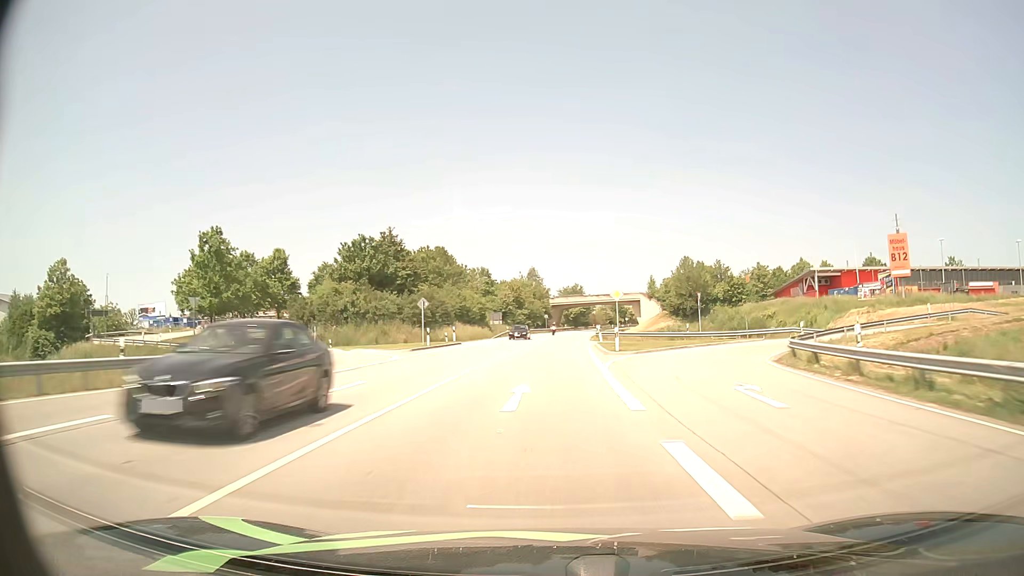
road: primary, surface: asphalt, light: Day
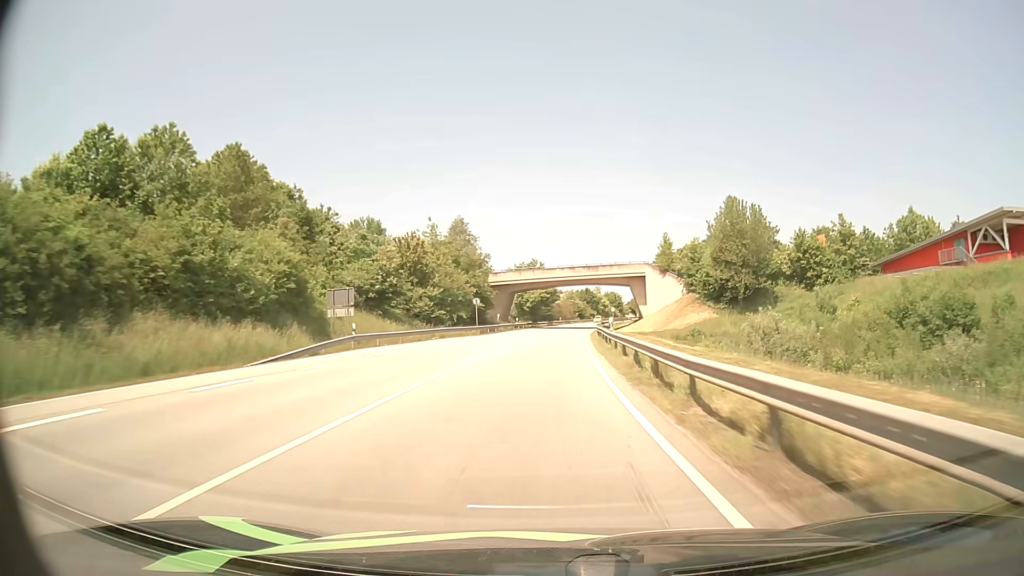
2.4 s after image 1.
(+2.2, +61.3) m; +4°
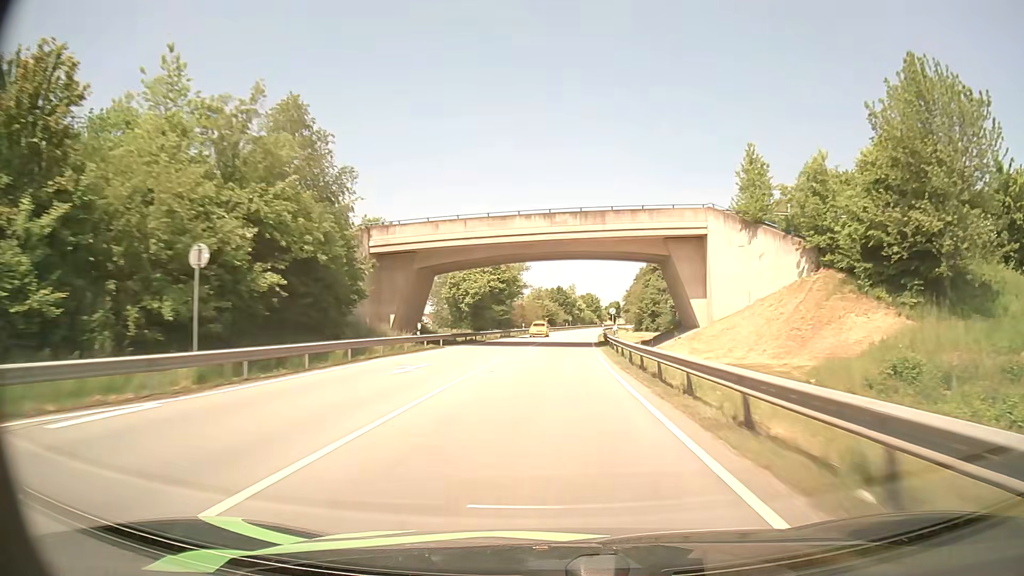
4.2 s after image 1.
(+0.9, +46.5) m; +3°
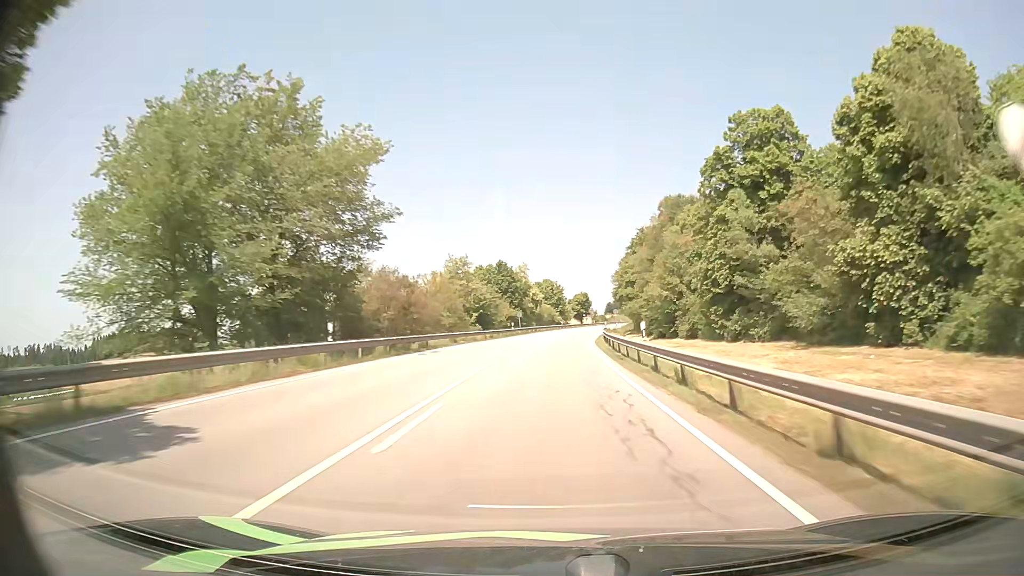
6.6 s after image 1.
(+2.2, +62.8) m; +4°
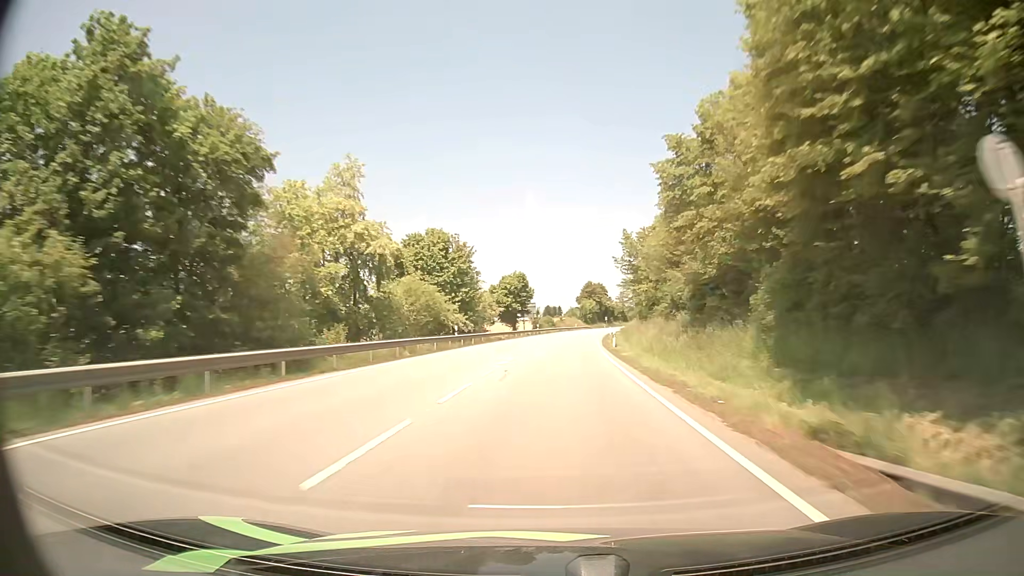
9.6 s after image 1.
(+4.5, +79.4) m; +6°
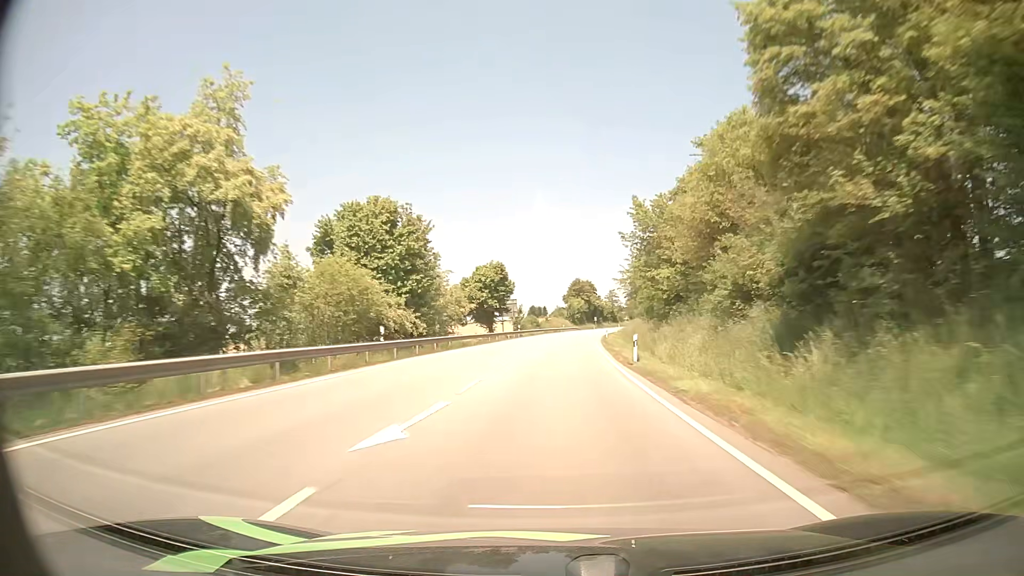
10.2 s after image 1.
(+0.2, +16.1) m; +2°
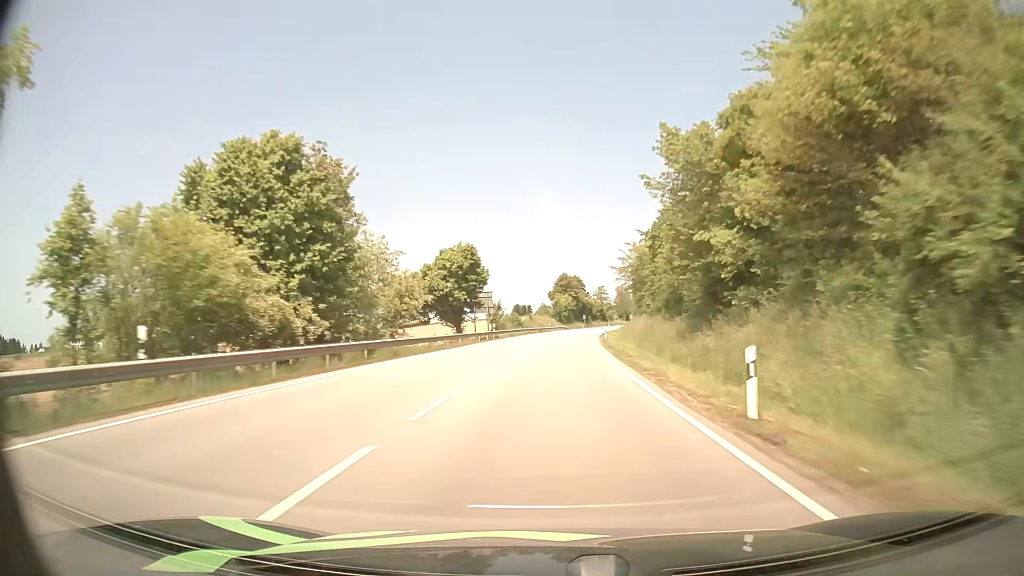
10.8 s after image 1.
(+0.1, +16.2) m; +1°
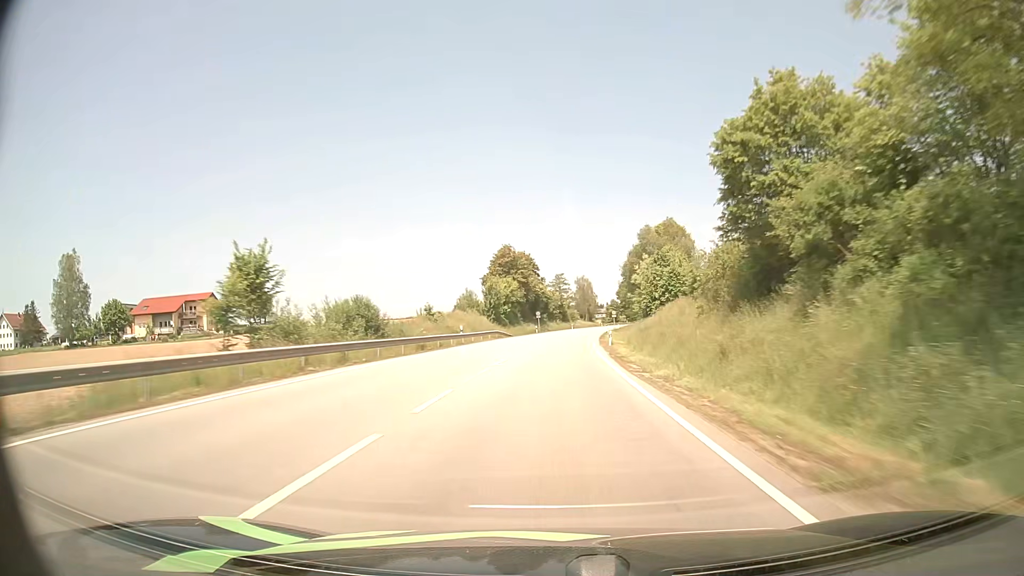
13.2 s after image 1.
(+2.8, +65.4) m; +4°
(0, +10) (0, +20) (0, +30) (+1, +40) (+1, +50) (+2, +60) (+3, +70) (+3, +80) (+4, +90) (+6, +100) m
